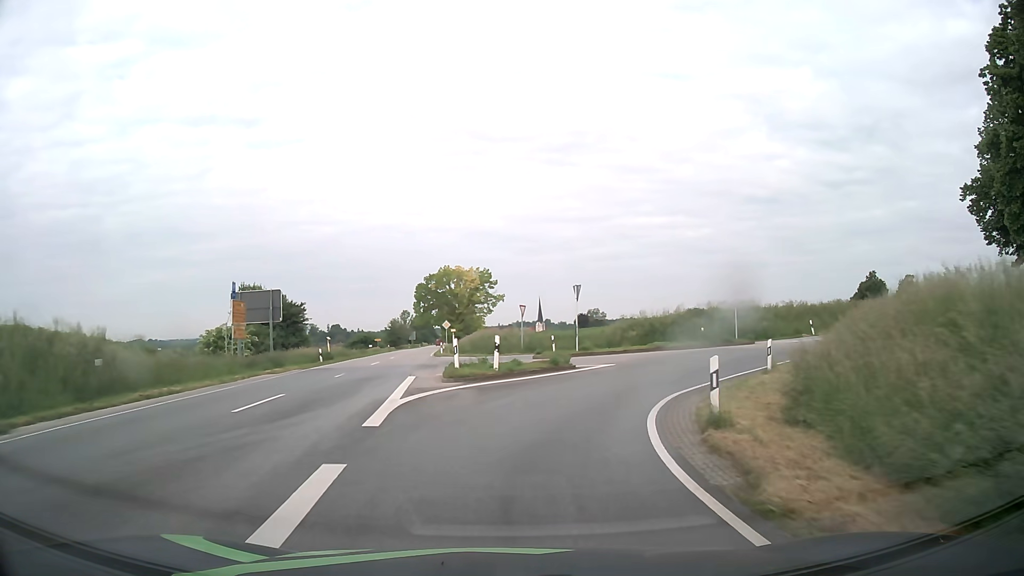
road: secondary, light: Day
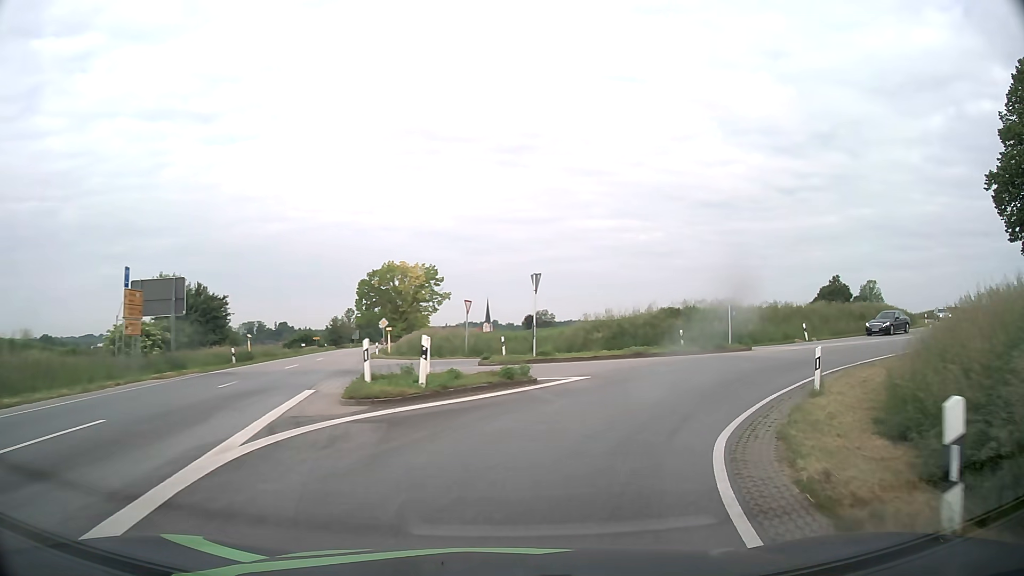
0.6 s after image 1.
(+0.1, +6.1) m; +4°
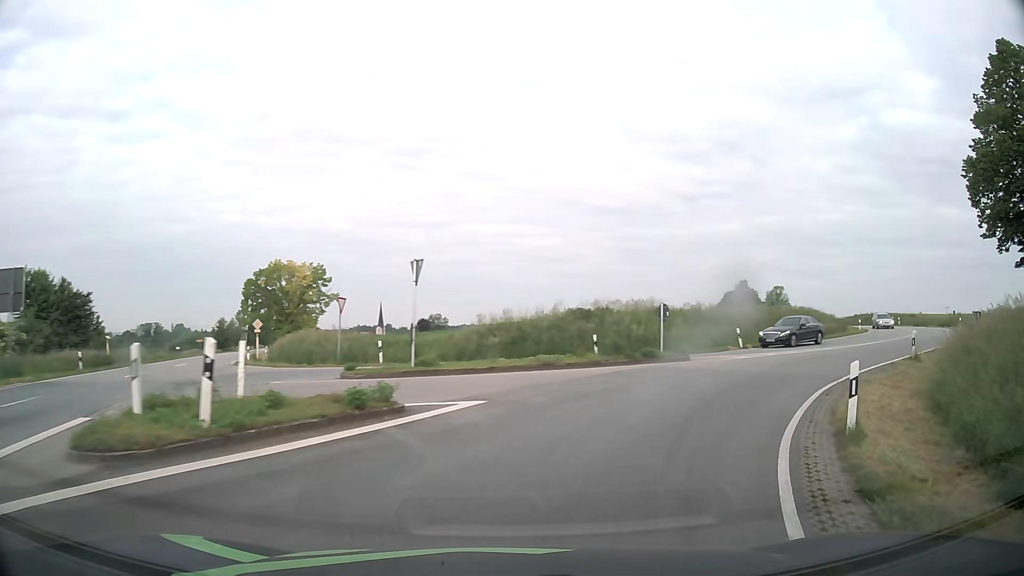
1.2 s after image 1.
(+0.4, +5.4) m; +8°
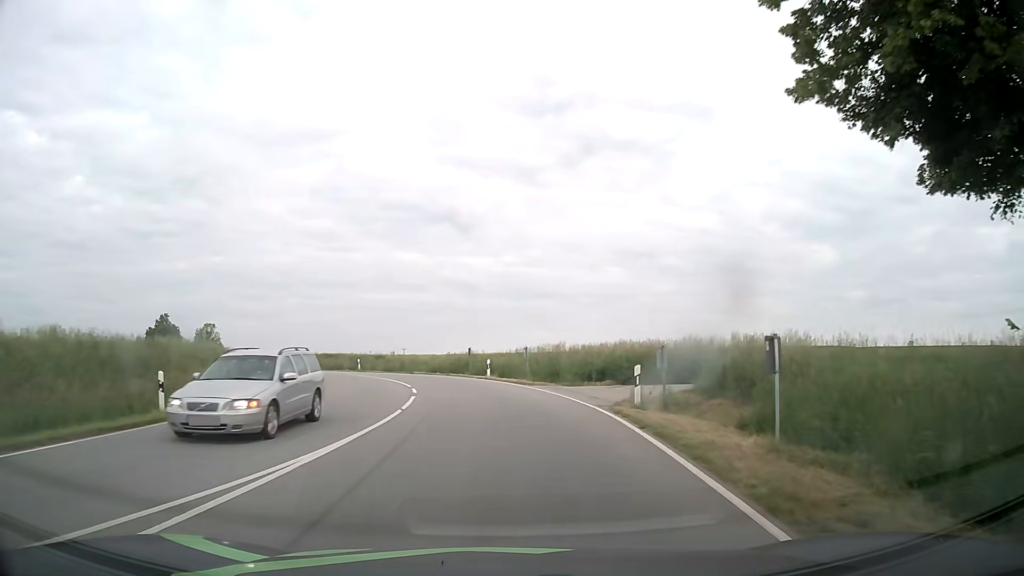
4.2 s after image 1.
(+12.5, +22.3) m; +49°
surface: asphalt
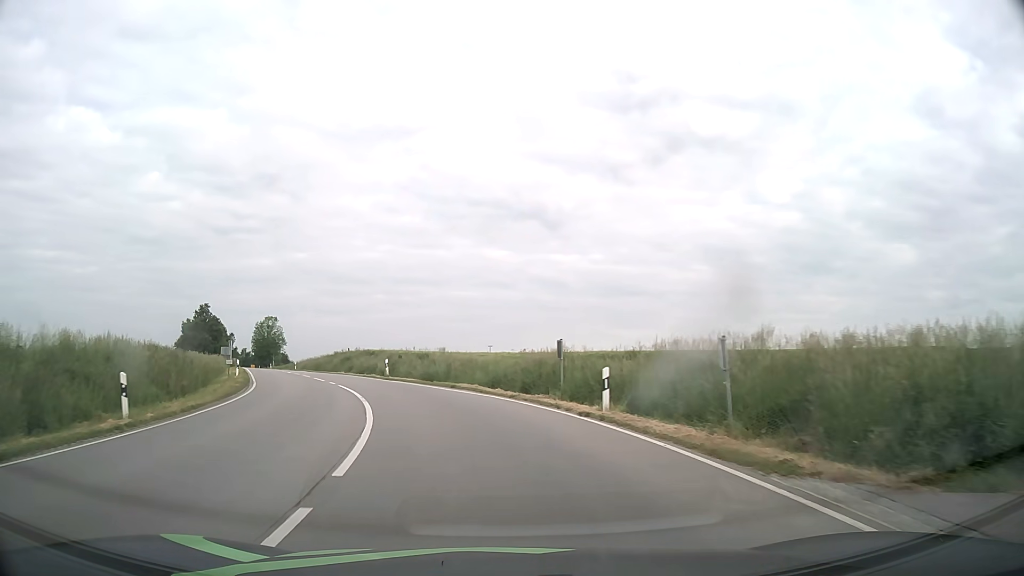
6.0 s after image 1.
(-0.9, +20.4) m; -7°
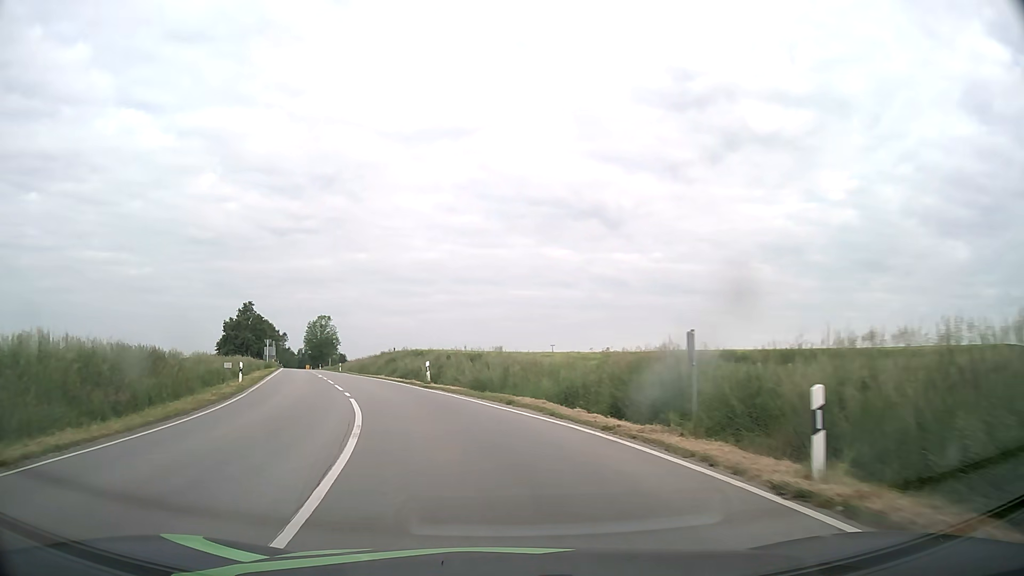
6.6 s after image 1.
(-0.3, +7.7) m; -5°
